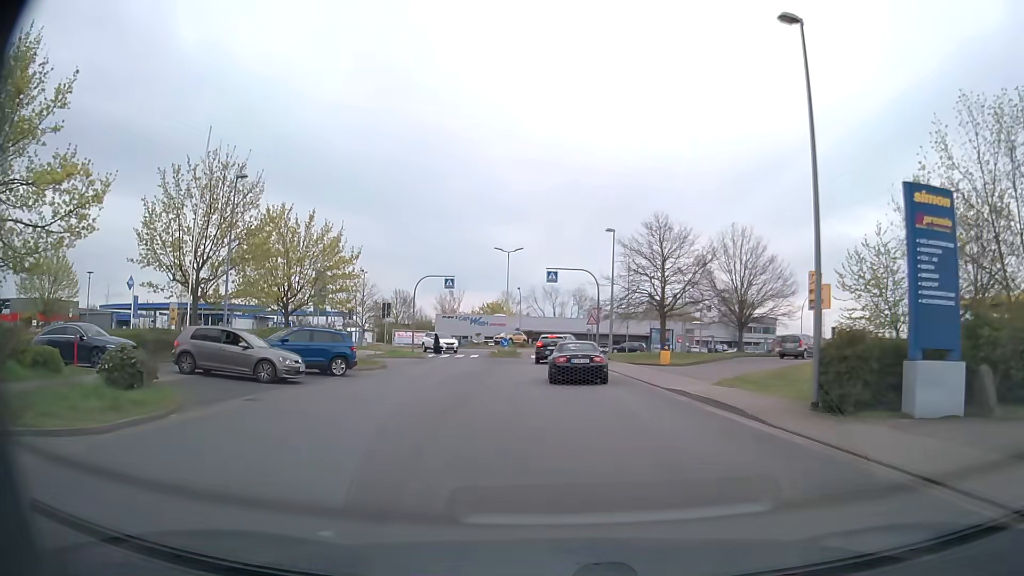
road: unclassified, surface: asphalt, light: Day
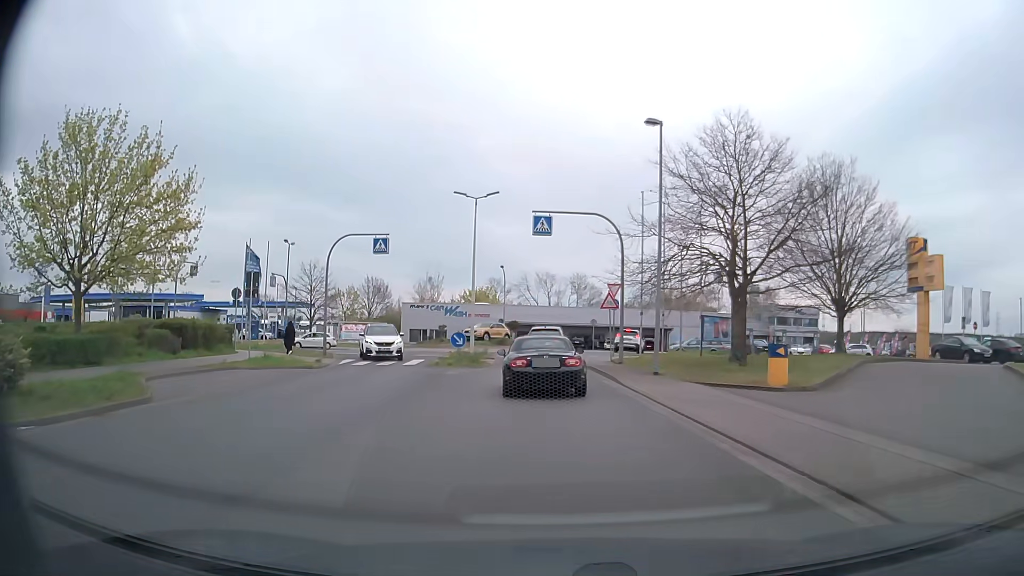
(+0.1, +19.3) m; 0°
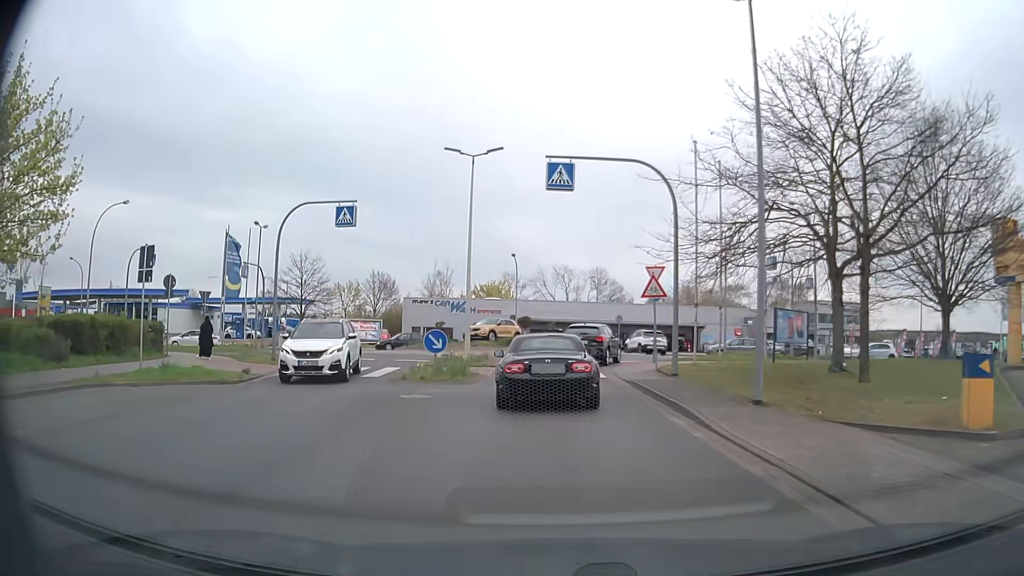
(0.0, +8.1) m; -1°
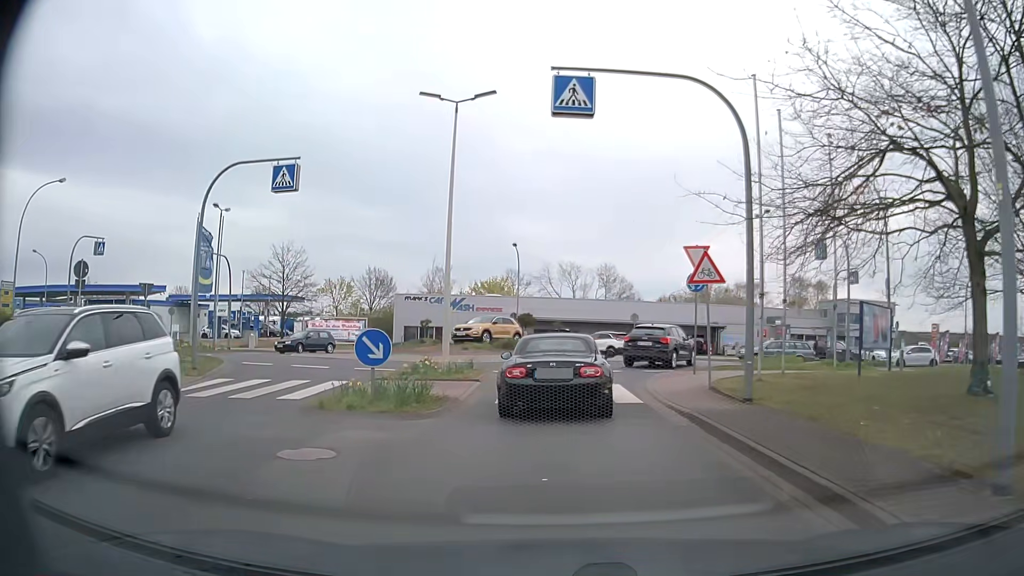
(0.0, +6.3) m; 0°
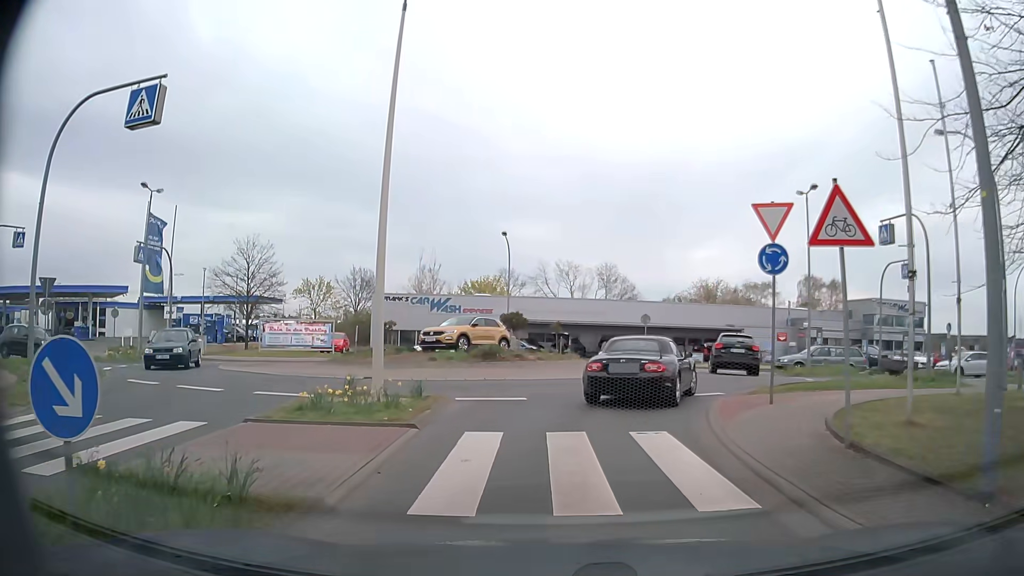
(0.0, +7.1) m; +1°
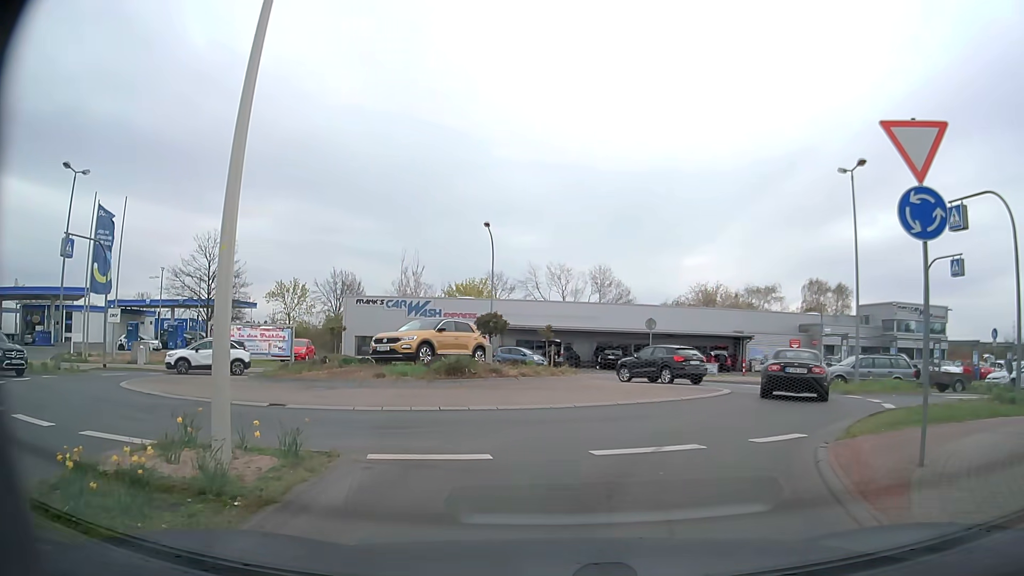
(0.0, +5.8) m; +1°
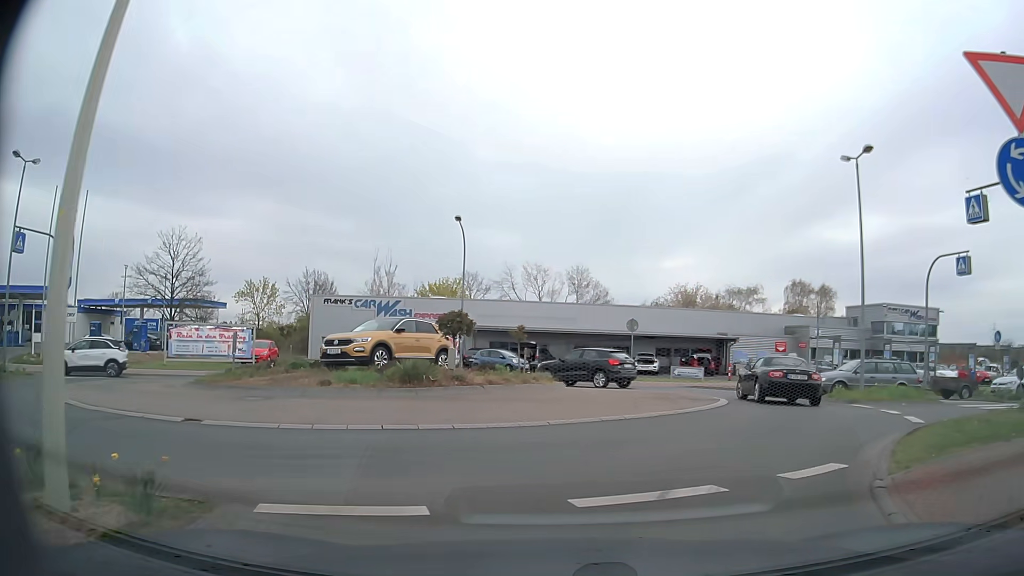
(0.0, +2.4) m; +1°
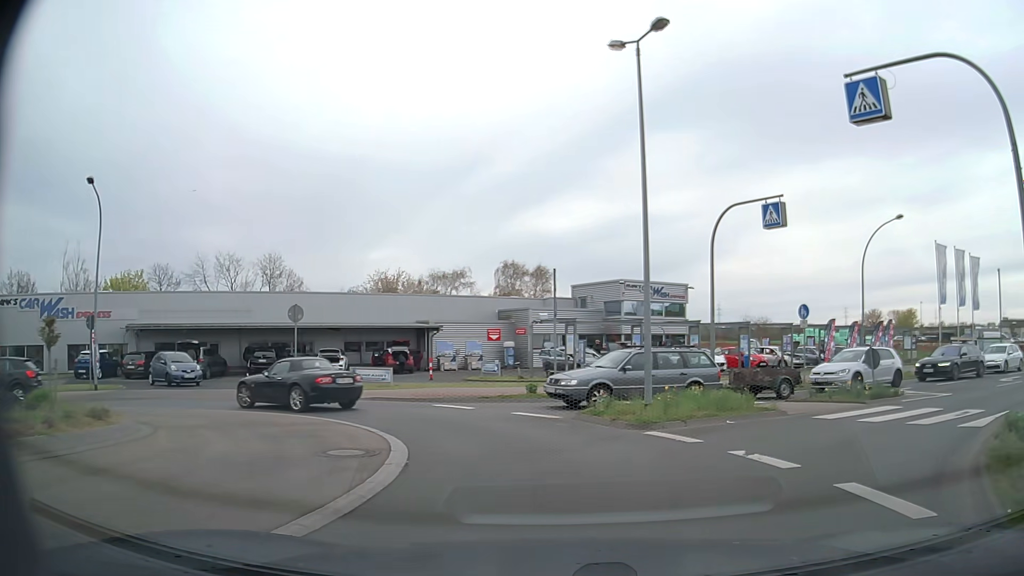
(+1.9, +8.6) m; +27°
(-1, +10) (-7, +17) (-16, +17) (-22, +9) (-28, +1) (-36, -4) (-45, -9) (-53, -15) (-62, -20) (-70, -25) m
